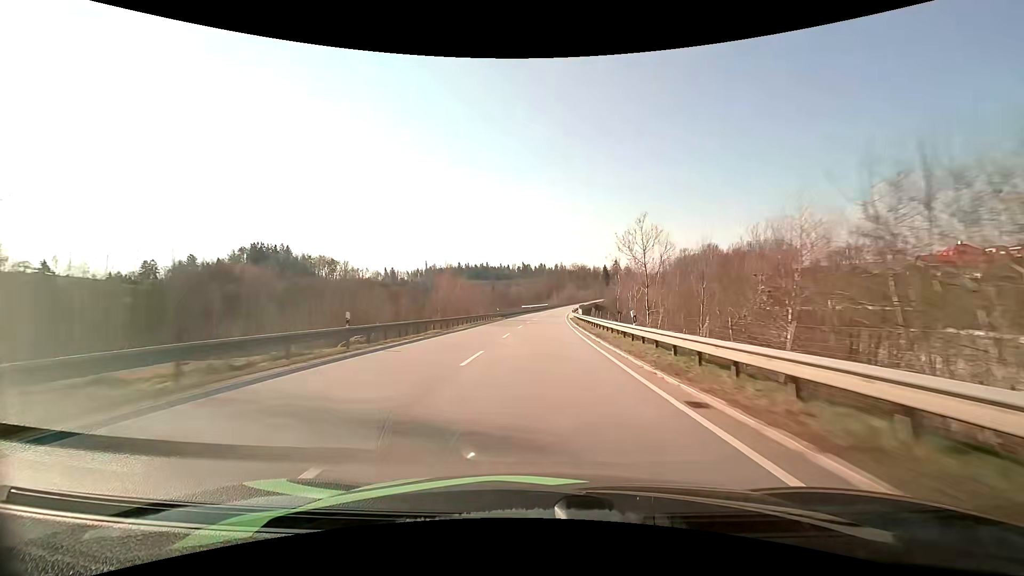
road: primary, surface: asphalt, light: Day
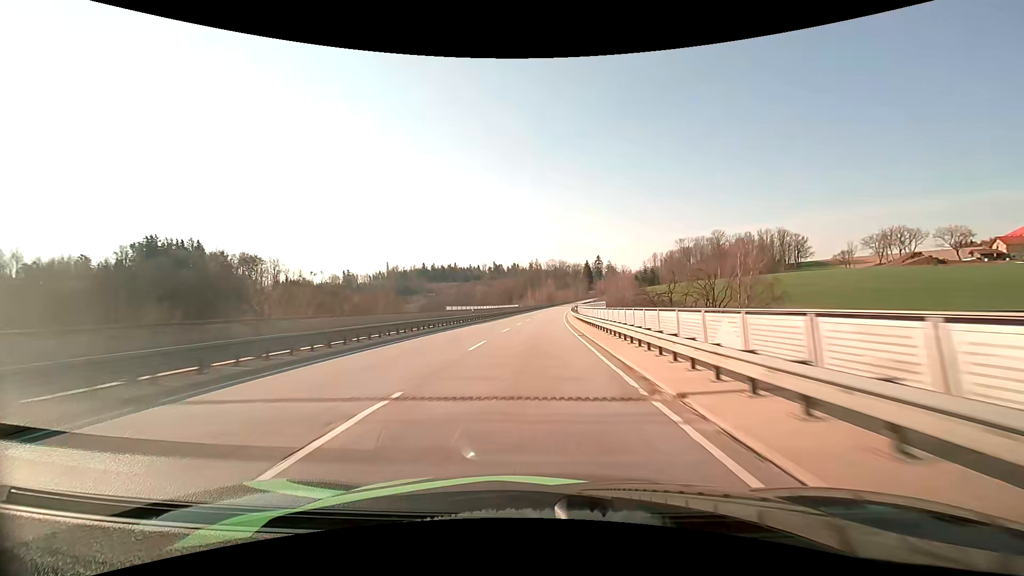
(+1.9, +67.7) m; +3°
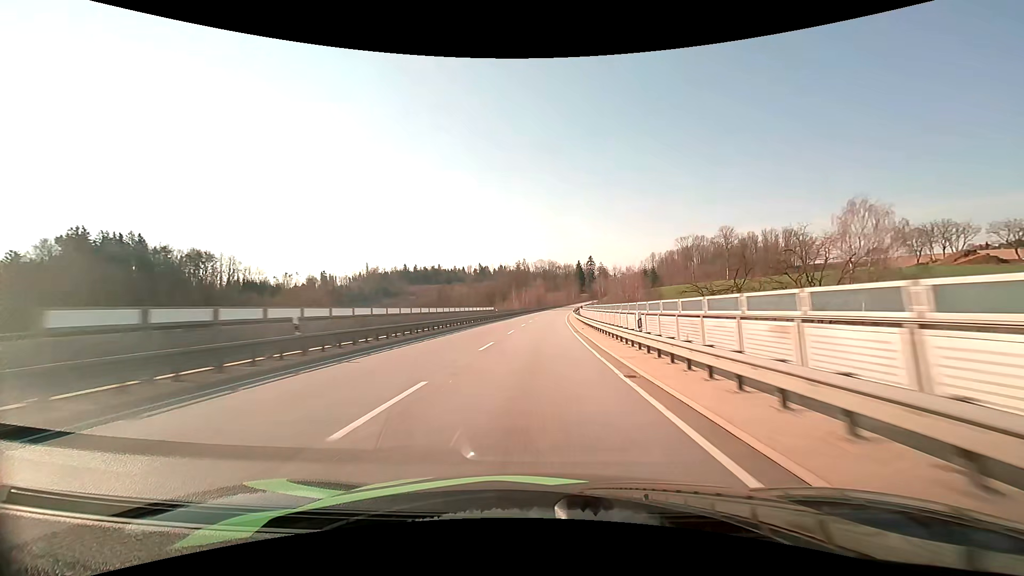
(+0.4, +34.2) m; +1°
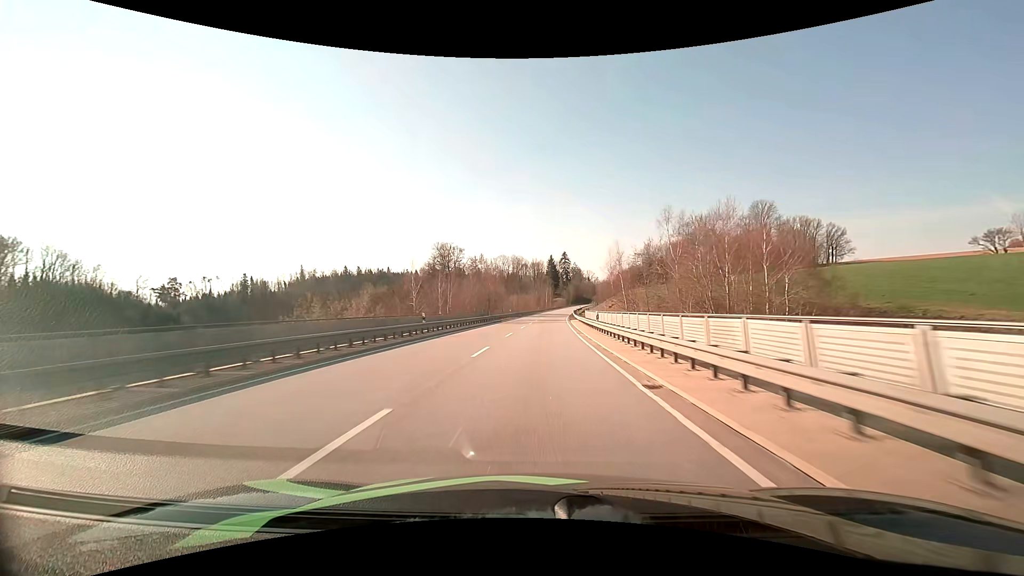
(+3.2, +85.8) m; +4°
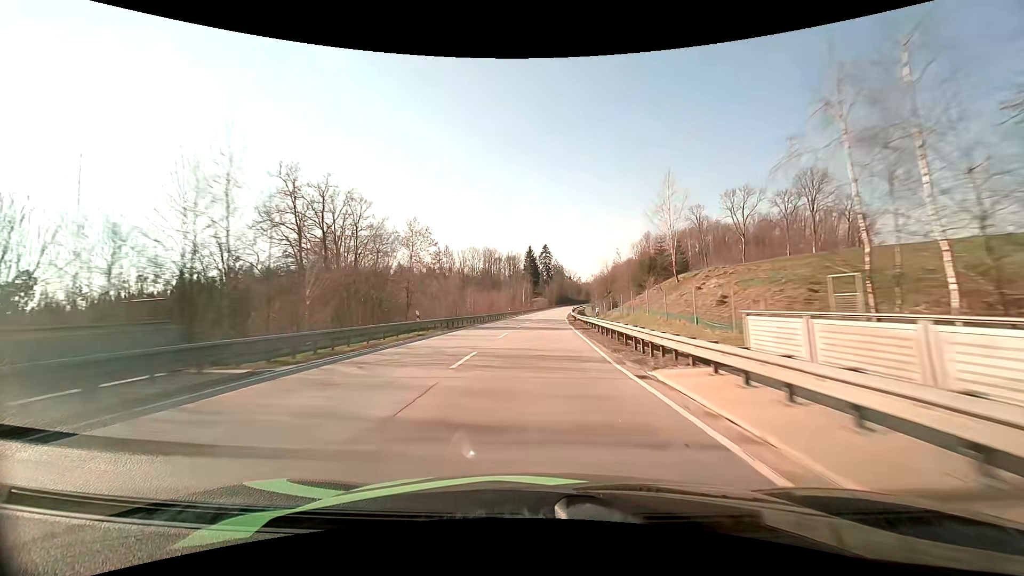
(+1.0, +50.9) m; +2°
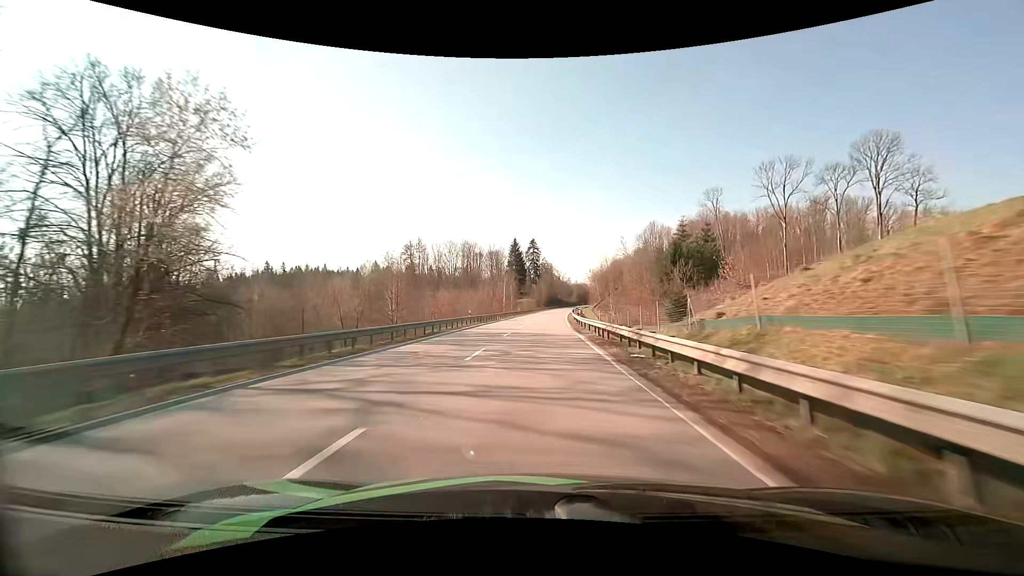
(+0.5, +33.6) m; +2°
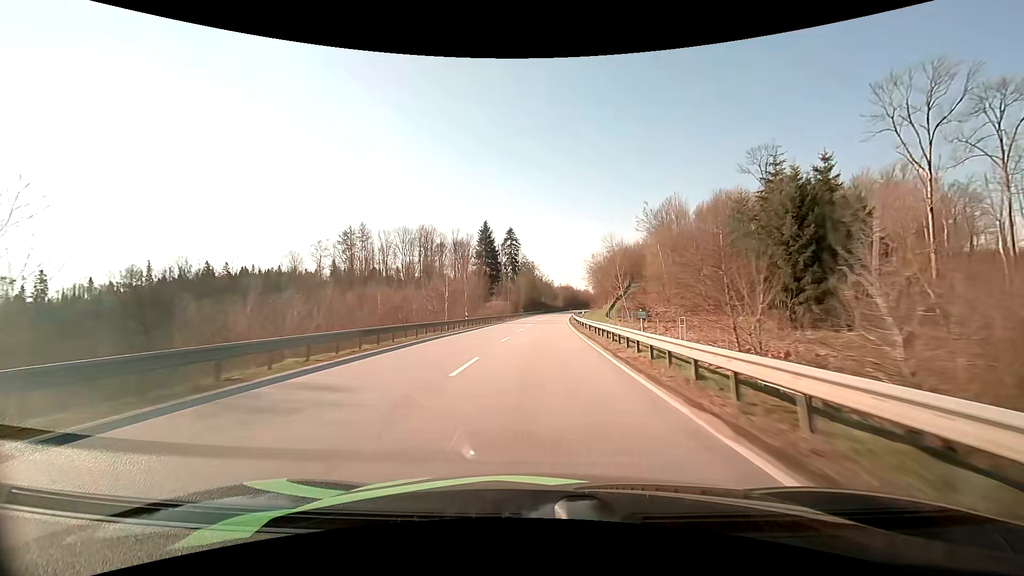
(+0.7, +50.6) m; +2°
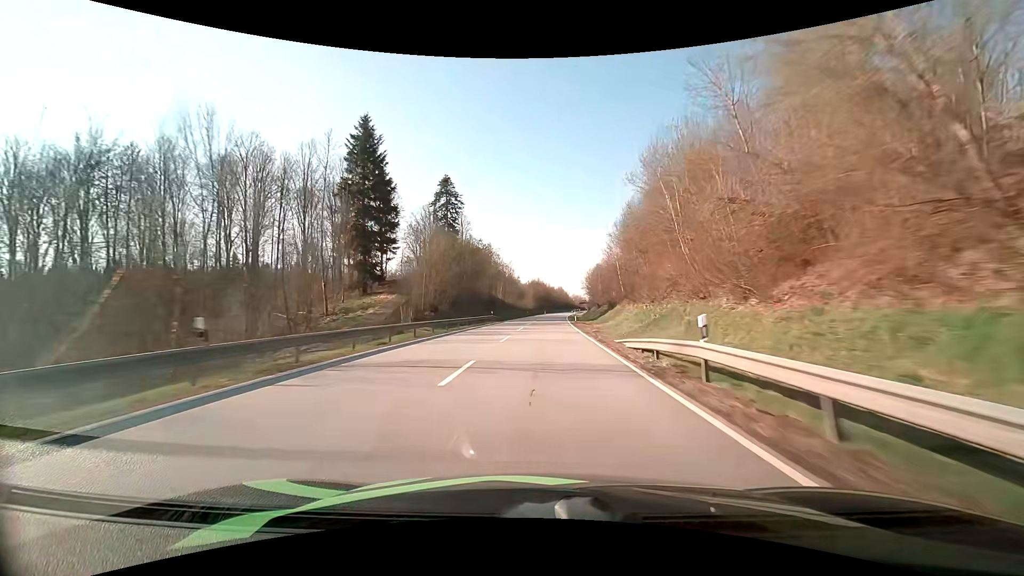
(+3.0, +85.1) m; +4°
(0, +10) (0, +20) (0, +30) (+1, +40) (+1, +50) (+2, +60) (+2, +70) (+2, +80) (+3, +90) (+4, +100) m
